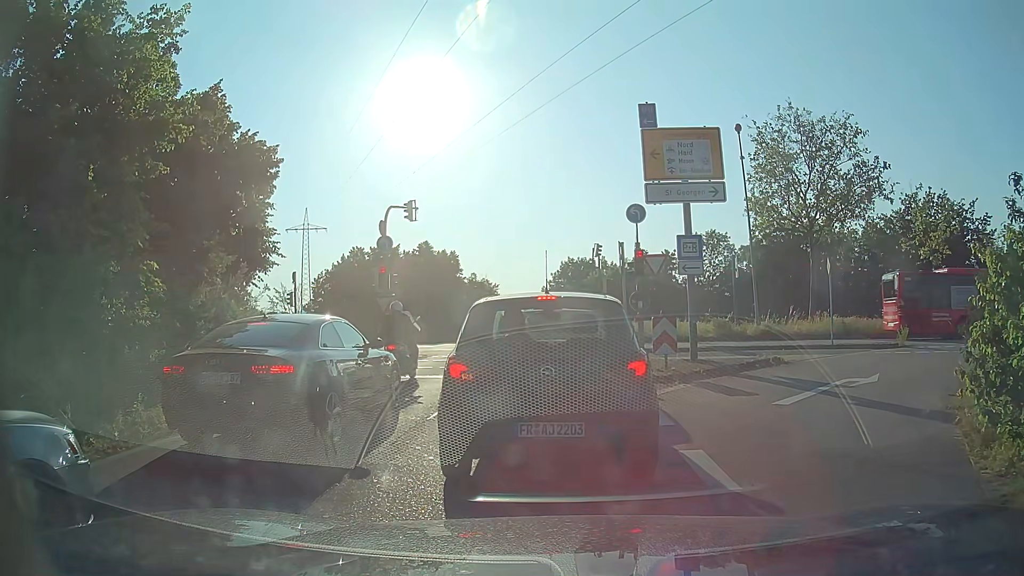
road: trunk_link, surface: asphalt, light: Day
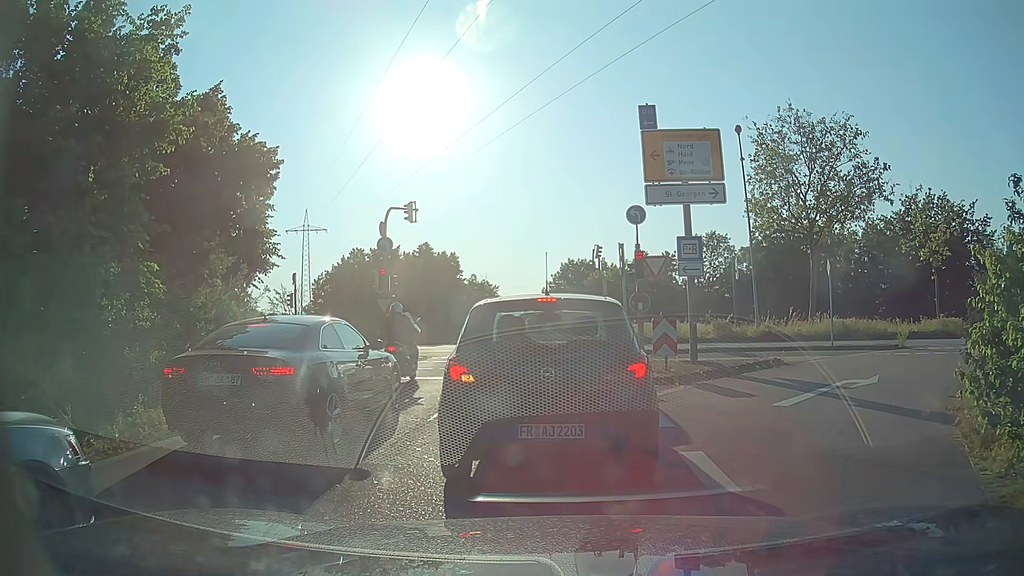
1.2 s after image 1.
(0.0, +0.1) m; 0°
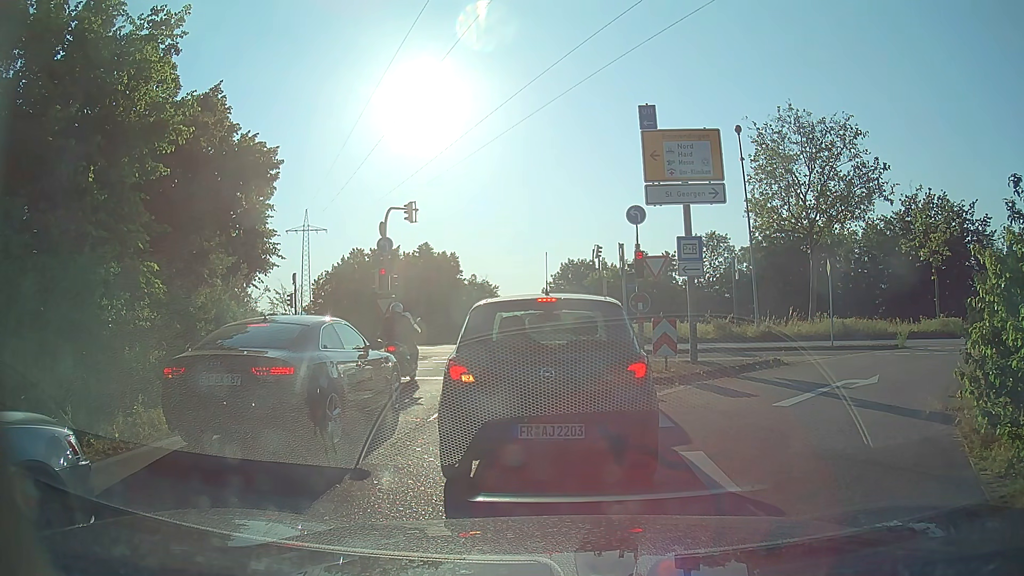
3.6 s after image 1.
(0.0, 0.0) m; 0°
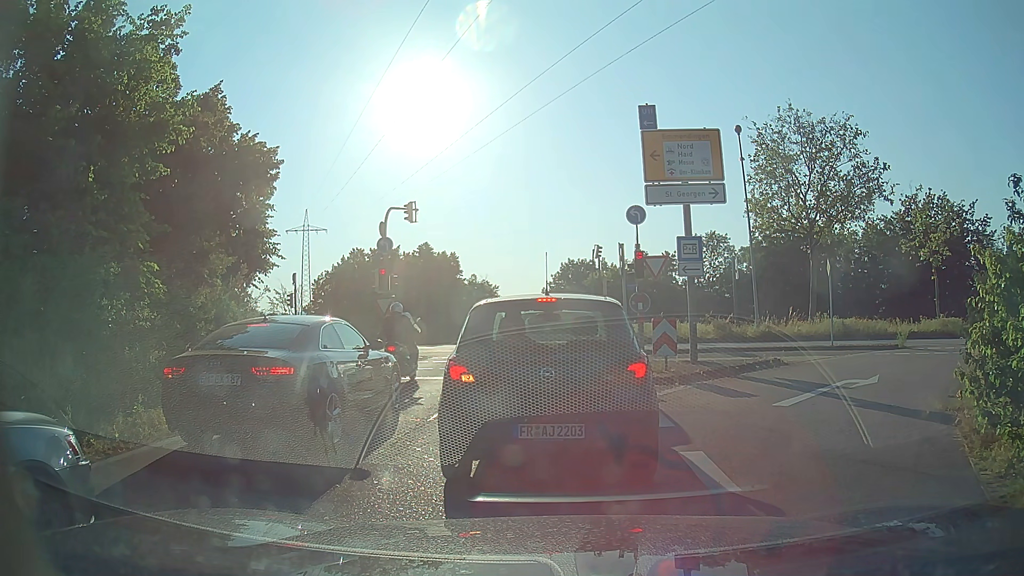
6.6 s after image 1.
(0.0, 0.0) m; 0°
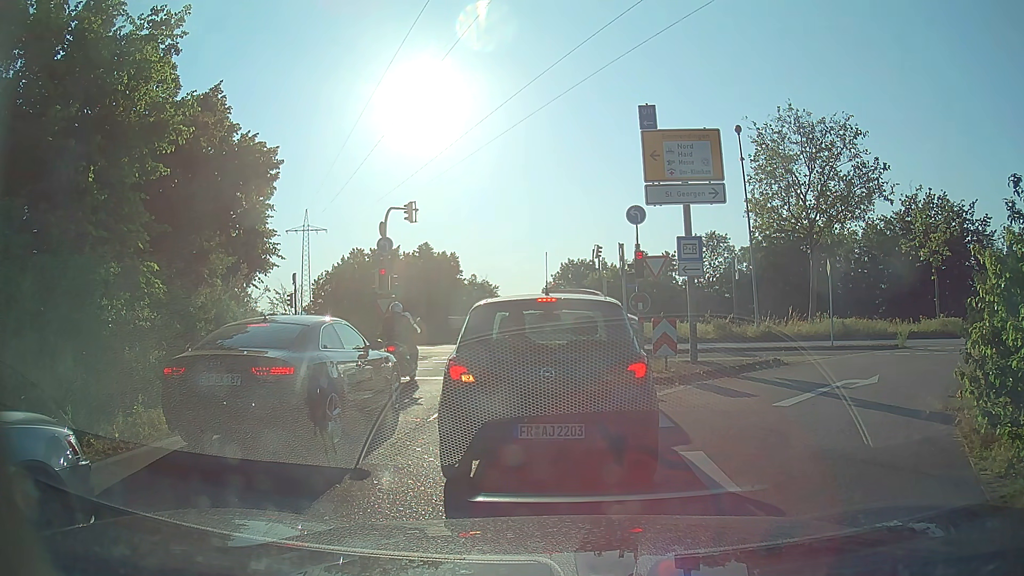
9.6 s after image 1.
(0.0, 0.0) m; 0°
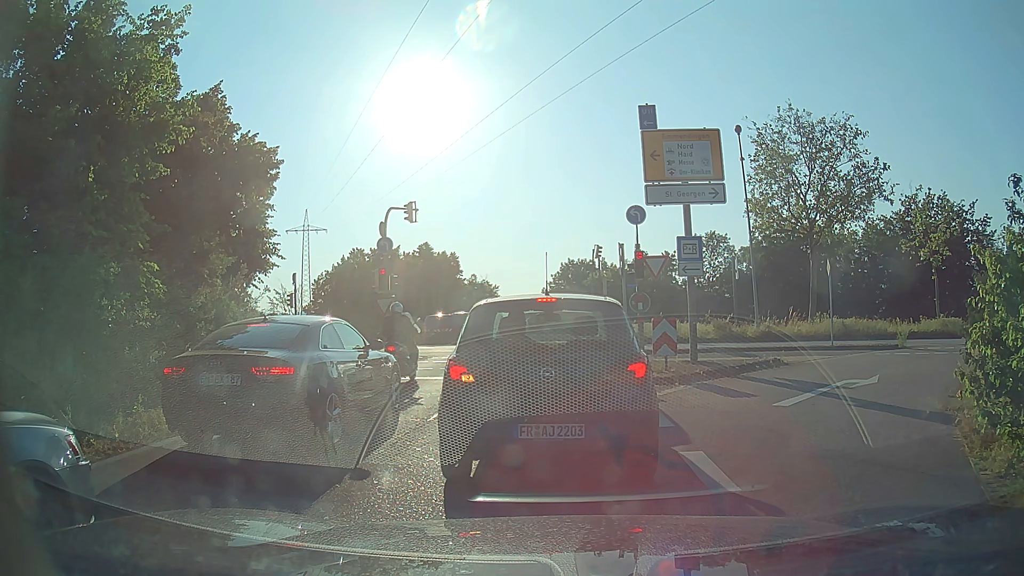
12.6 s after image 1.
(0.0, 0.0) m; 0°
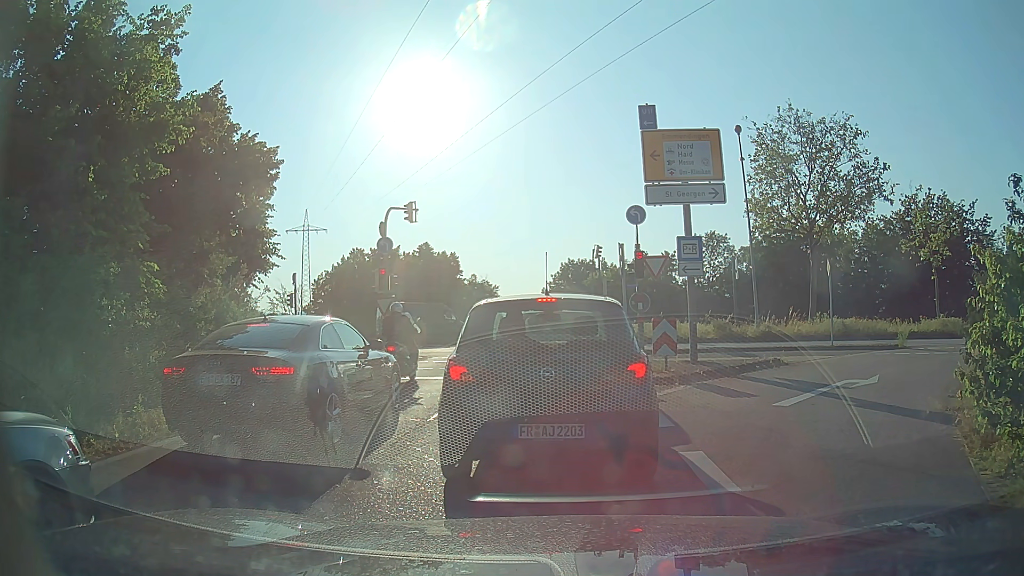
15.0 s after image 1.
(0.0, 0.0) m; 0°
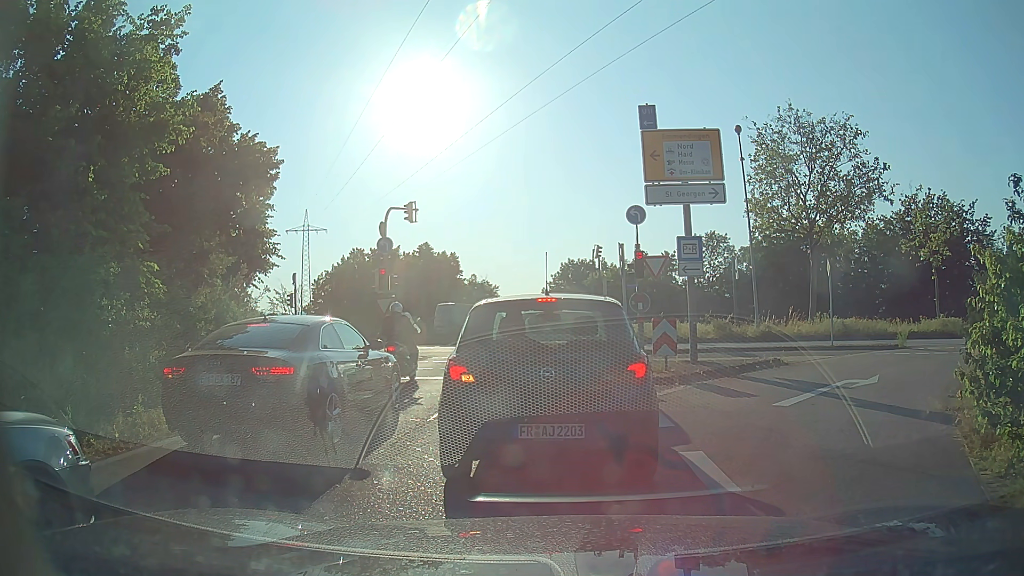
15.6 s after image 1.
(0.0, 0.0) m; 0°
